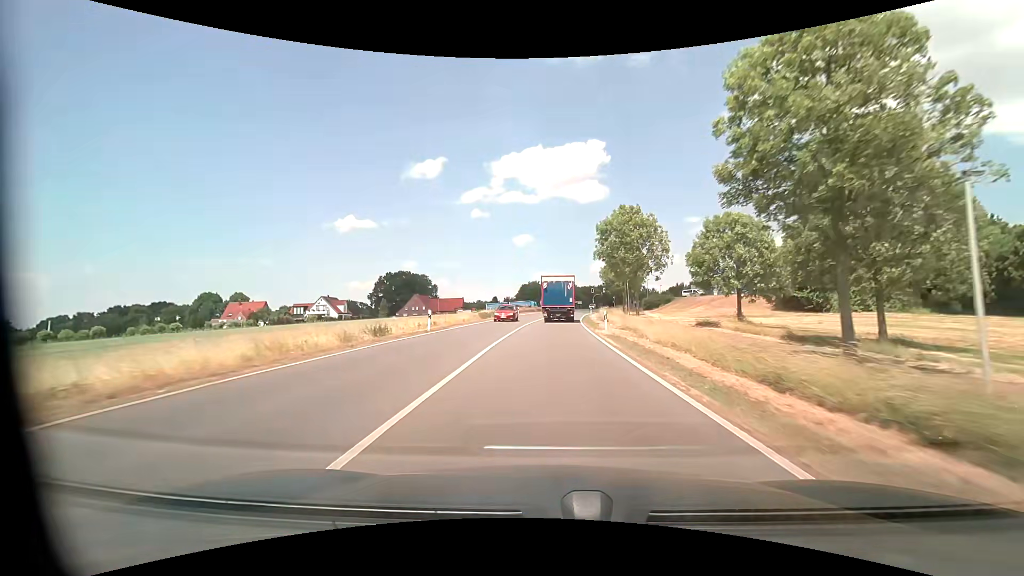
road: primary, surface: asphalt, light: Day
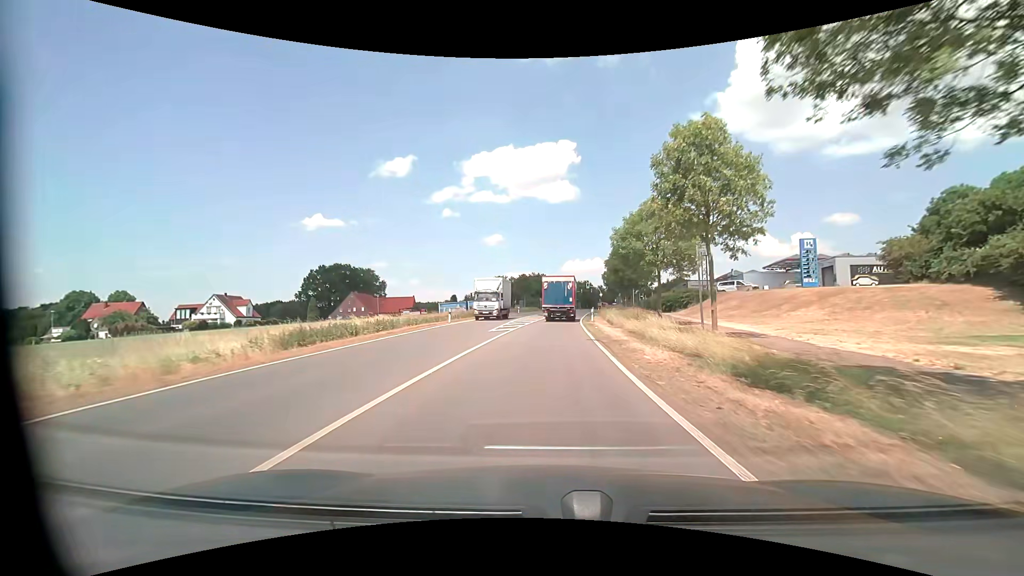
(+1.3, +37.5) m; +3°
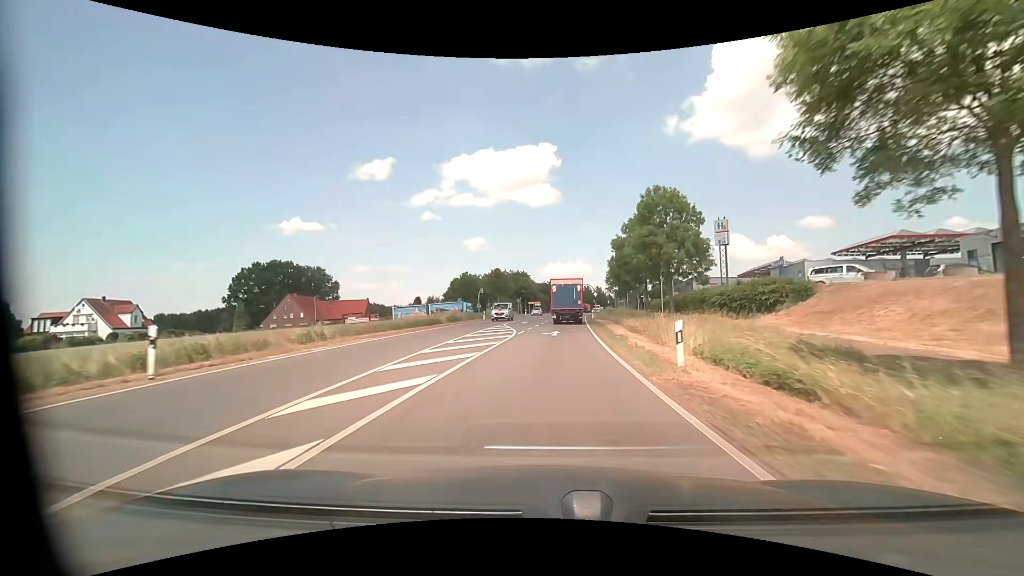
(+0.6, +28.3) m; +2°
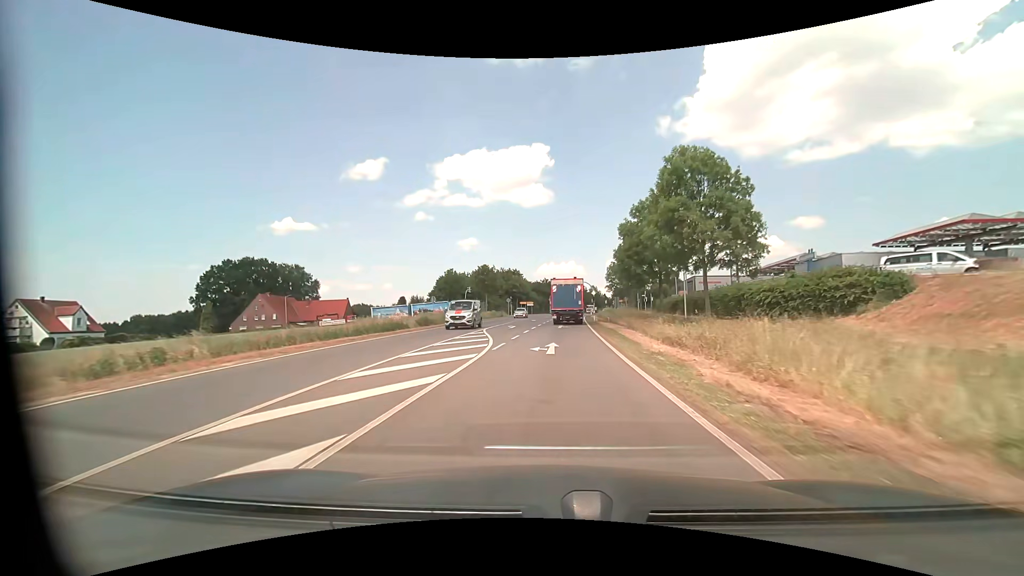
(+0.1, +9.8) m; +1°
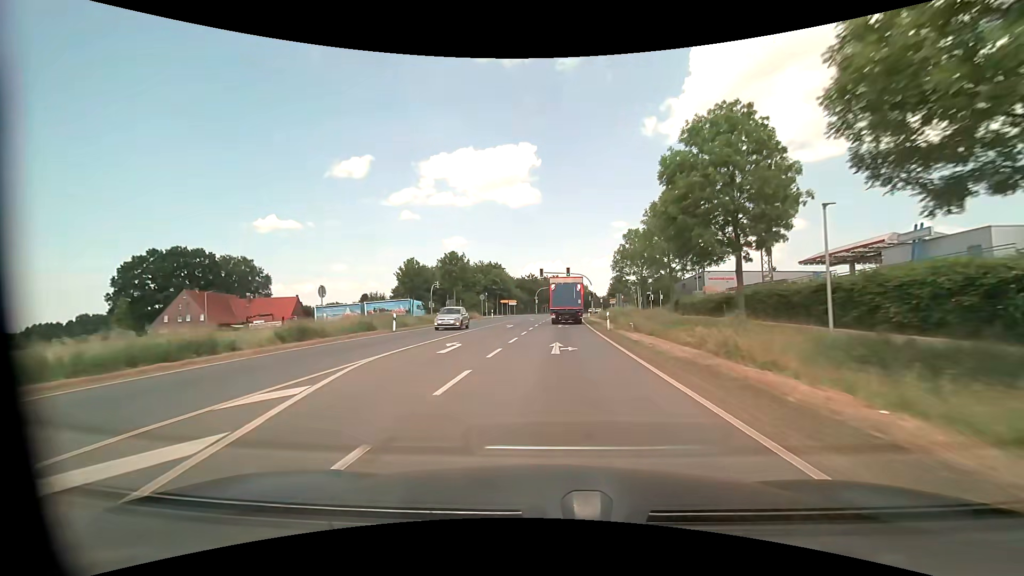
(+0.2, +20.2) m; +1°
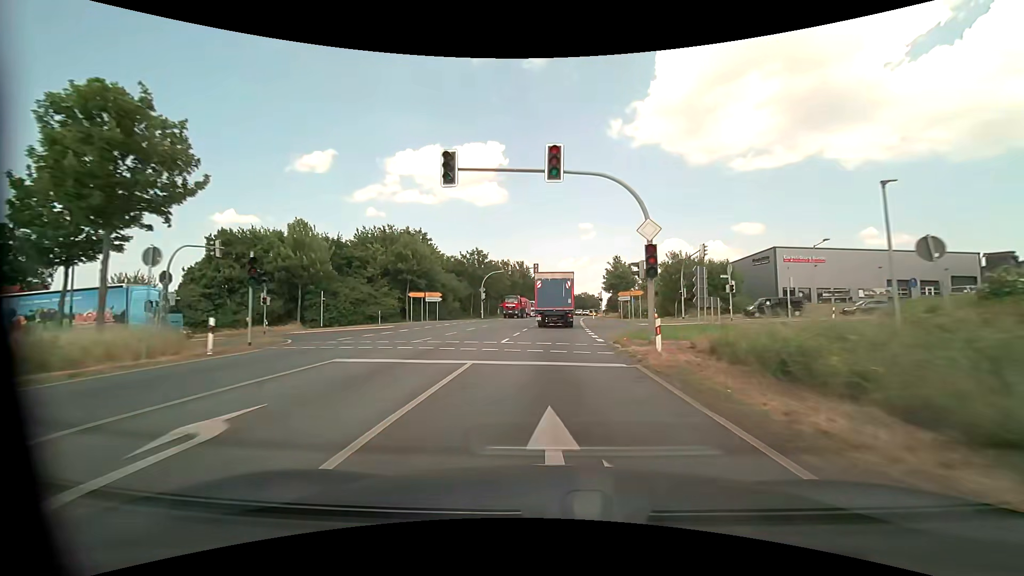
(+1.9, +53.3) m; +4°
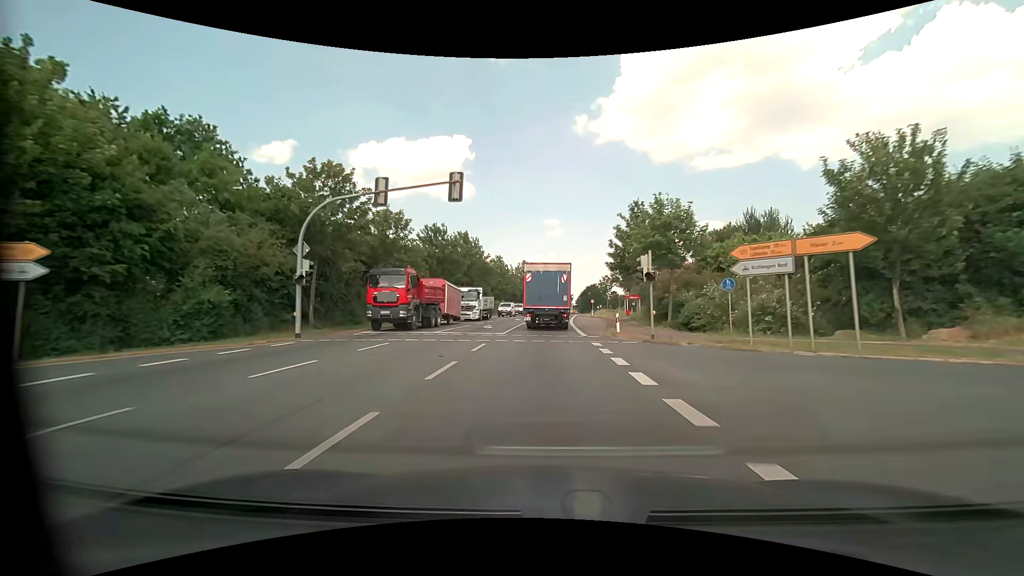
(+1.4, +42.8) m; +4°
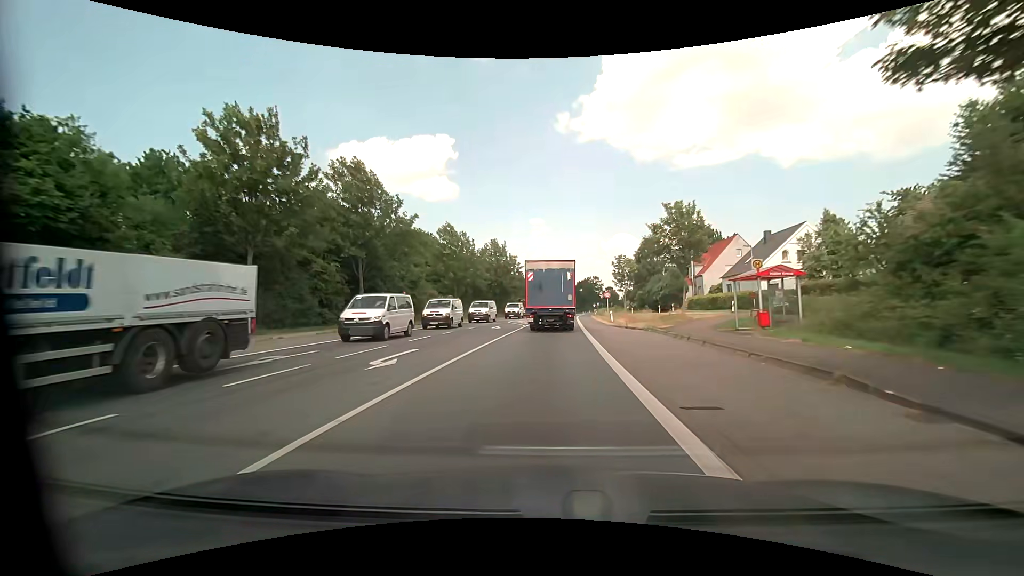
(+0.9, +39.5) m; +2°
(0, +10) (0, +20) (0, +30) (+1, +40) (+1, +50) (+2, +60) (+3, +70) (+4, +80) (+5, +90) (+6, +100) m
